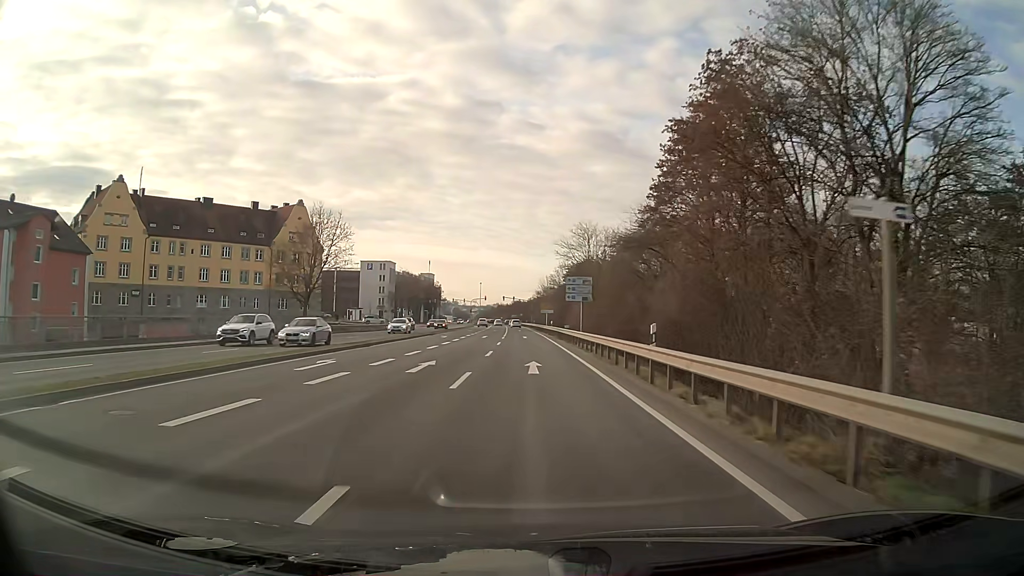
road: primary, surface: asphalt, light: Day
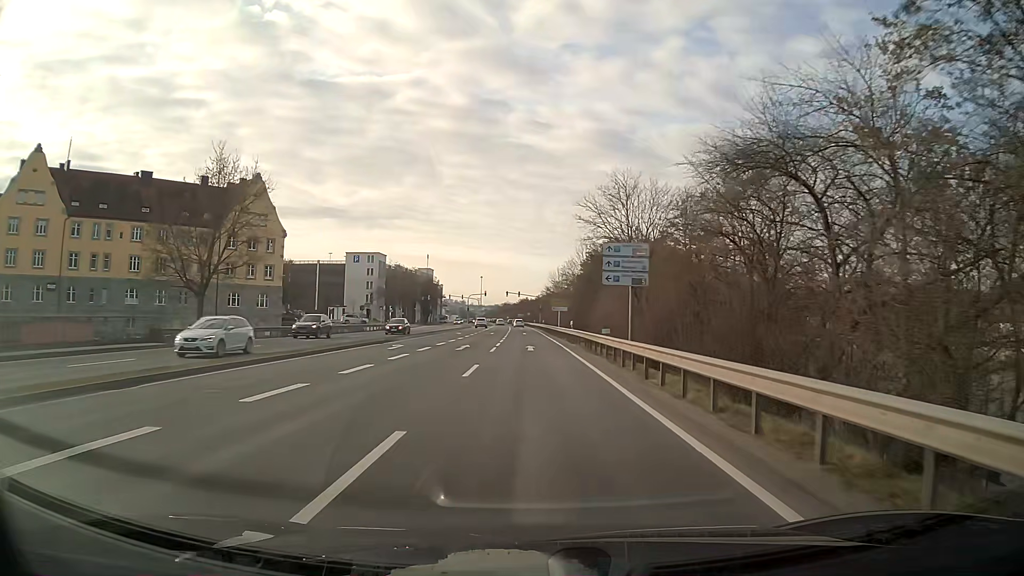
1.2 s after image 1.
(-0.1, +21.5) m; -1°
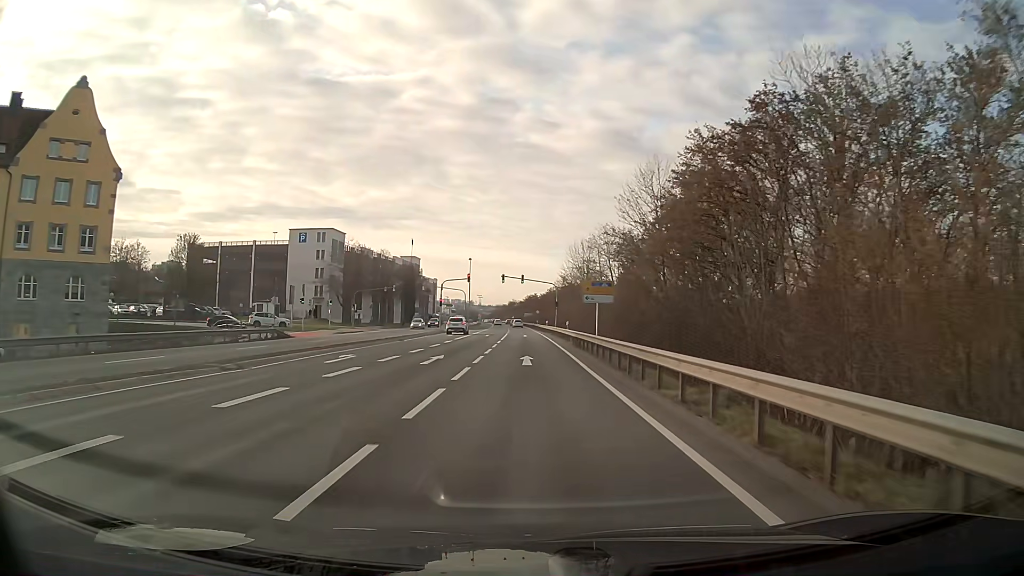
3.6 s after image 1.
(-0.3, +42.9) m; -1°
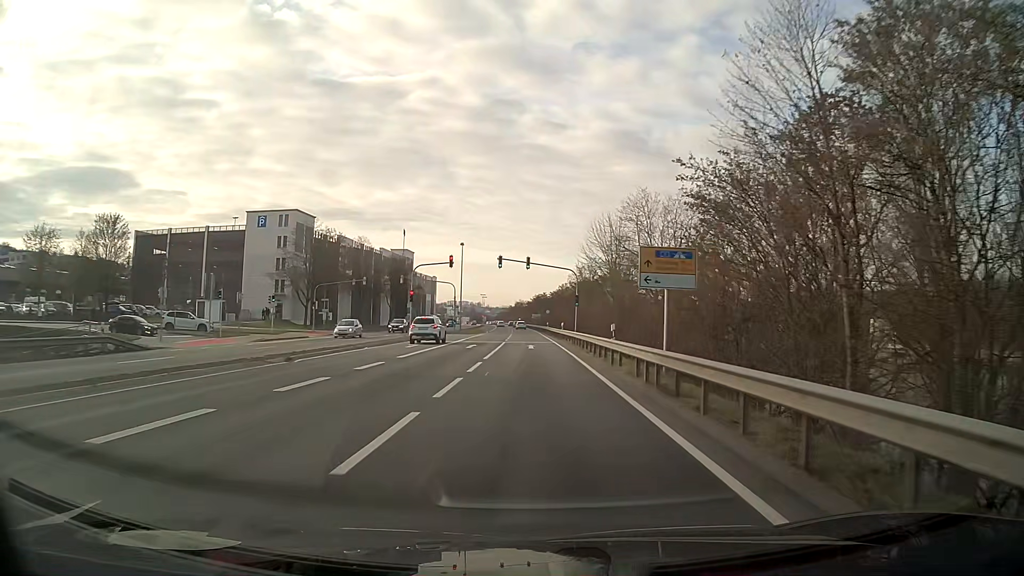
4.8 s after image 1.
(-0.1, +21.5) m; 0°
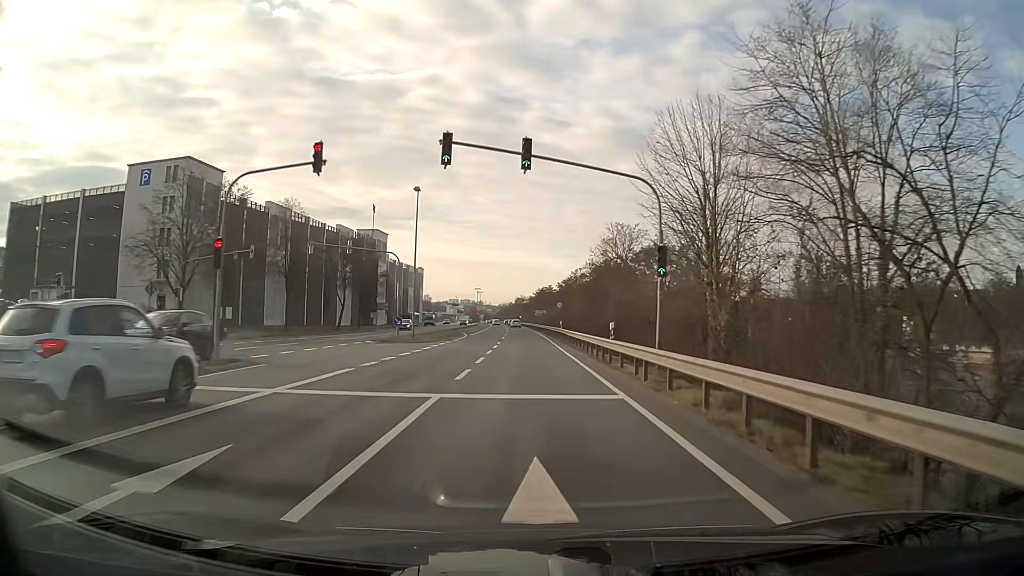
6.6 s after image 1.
(-0.1, +32.3) m; 0°
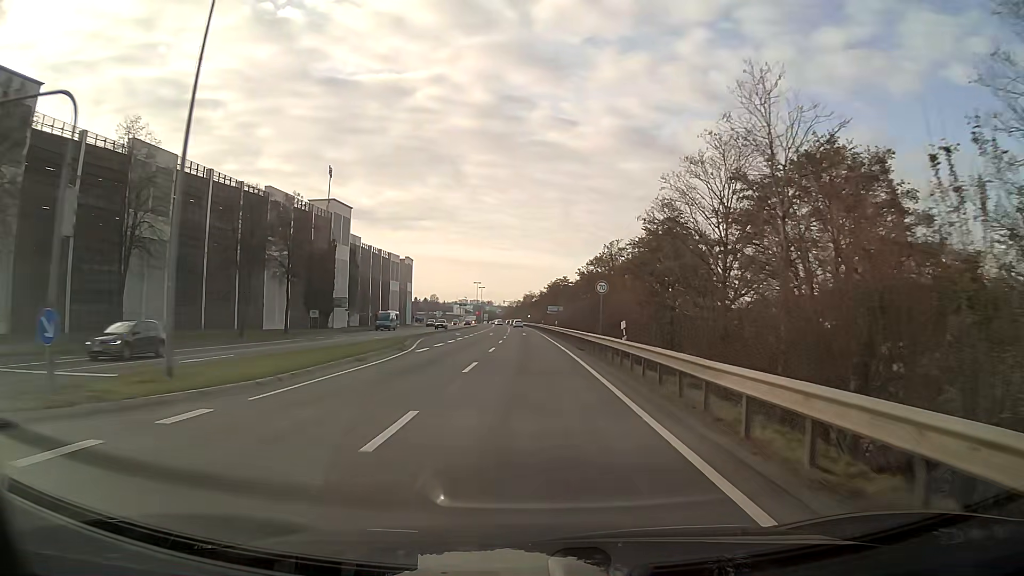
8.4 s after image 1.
(-0.2, +32.3) m; -1°
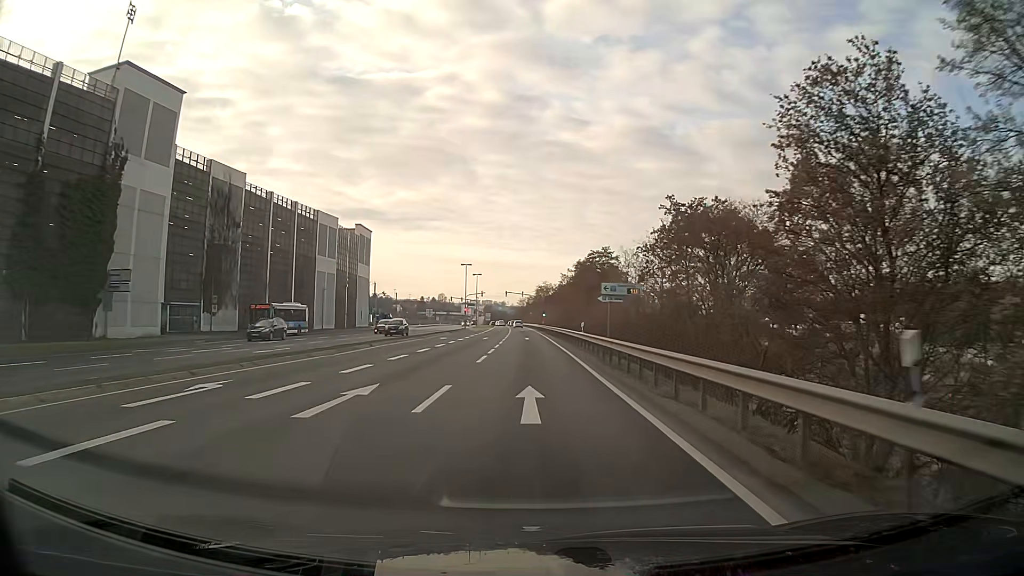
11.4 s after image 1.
(-0.7, +54.0) m; -1°
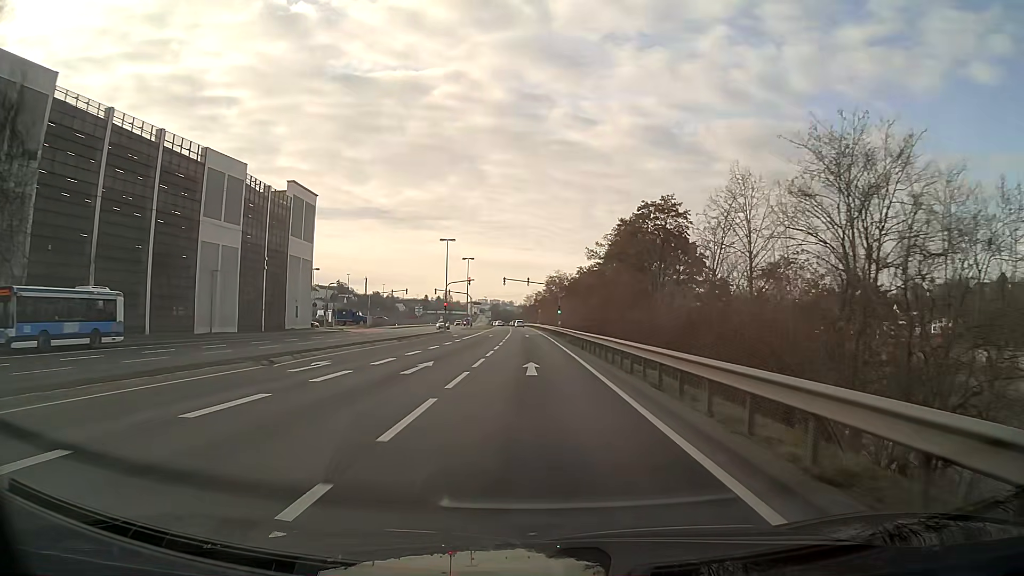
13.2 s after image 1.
(0.0, +32.4) m; 0°
